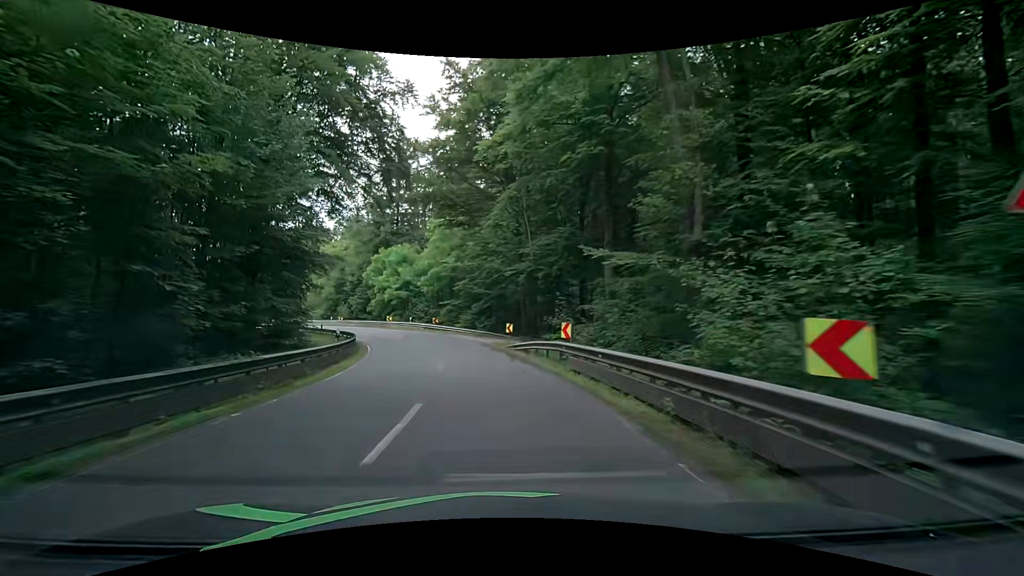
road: secondary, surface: asphalt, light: Day
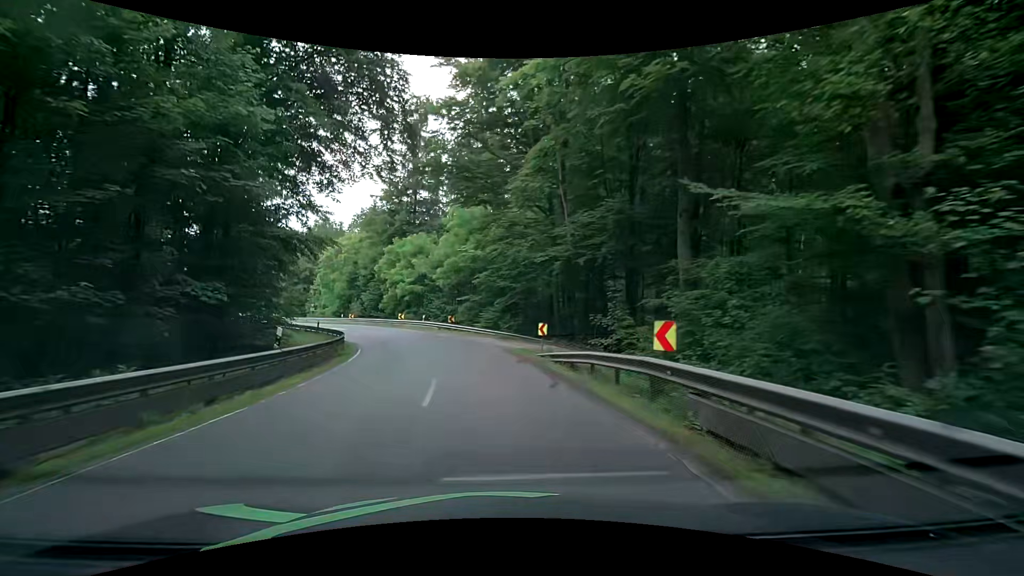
(-0.3, +7.8) m; -4°
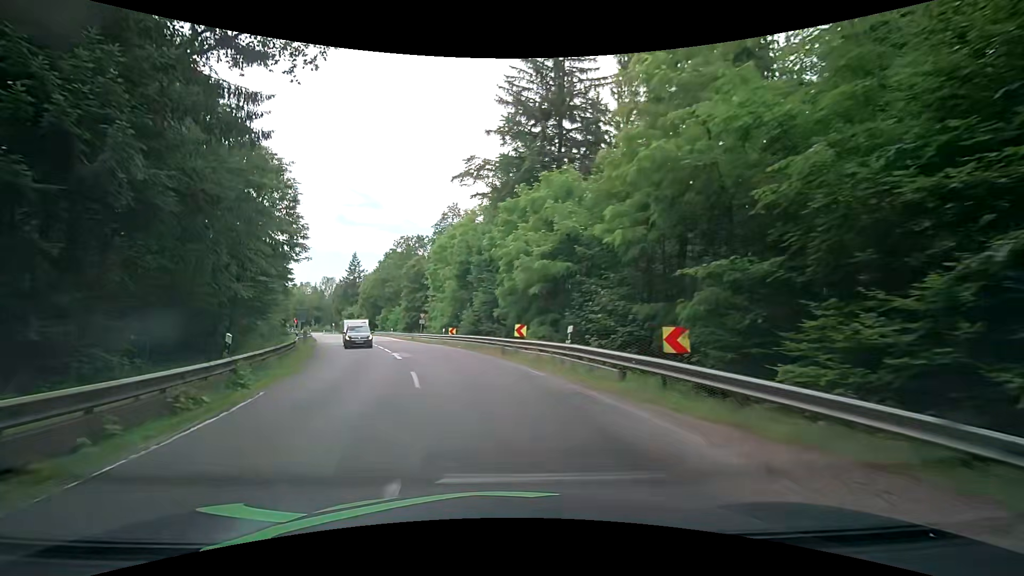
(-3.8, +30.2) m; -16°
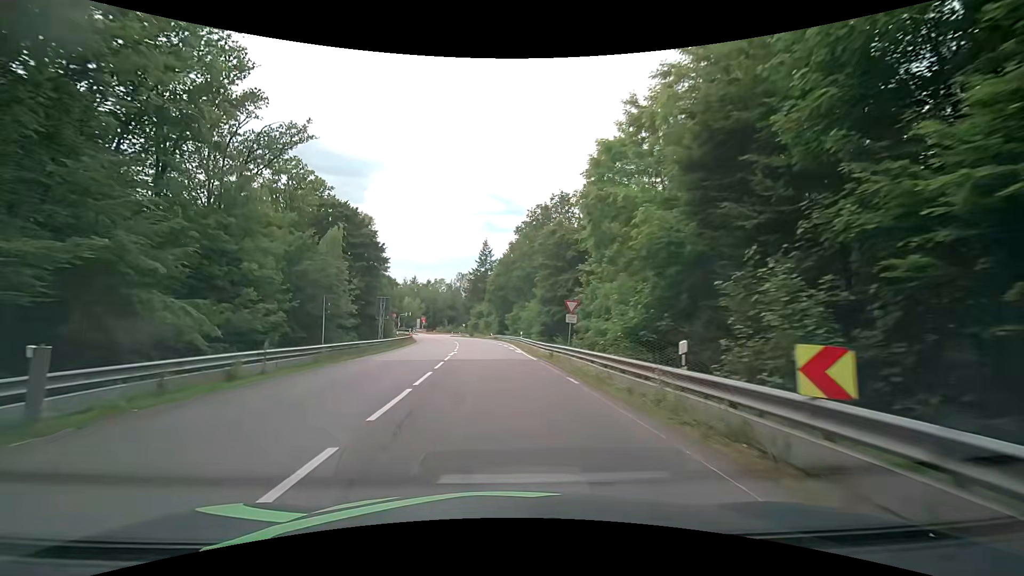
(-6.0, +31.6) m; -19°
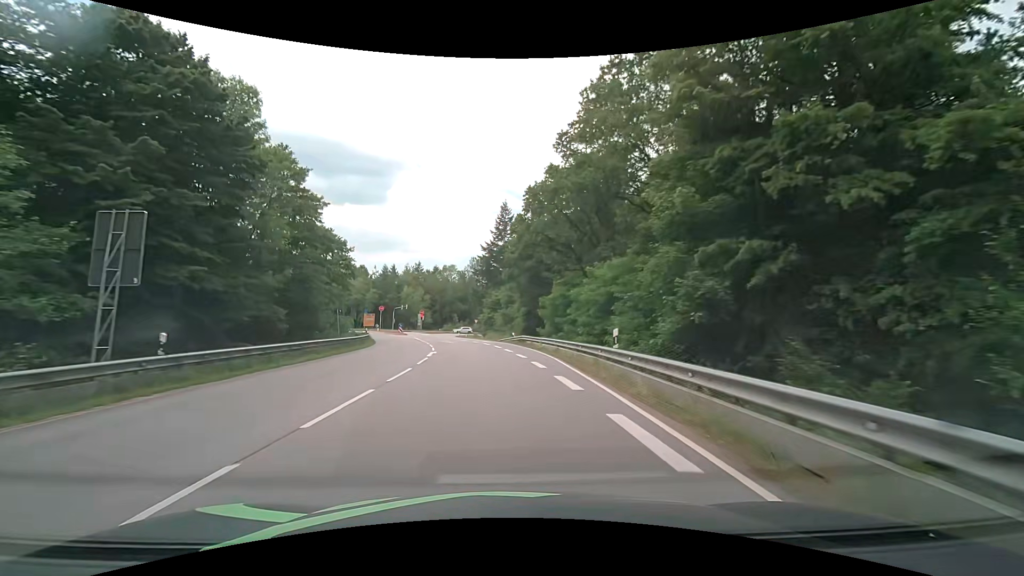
(-0.6, +35.6) m; -1°
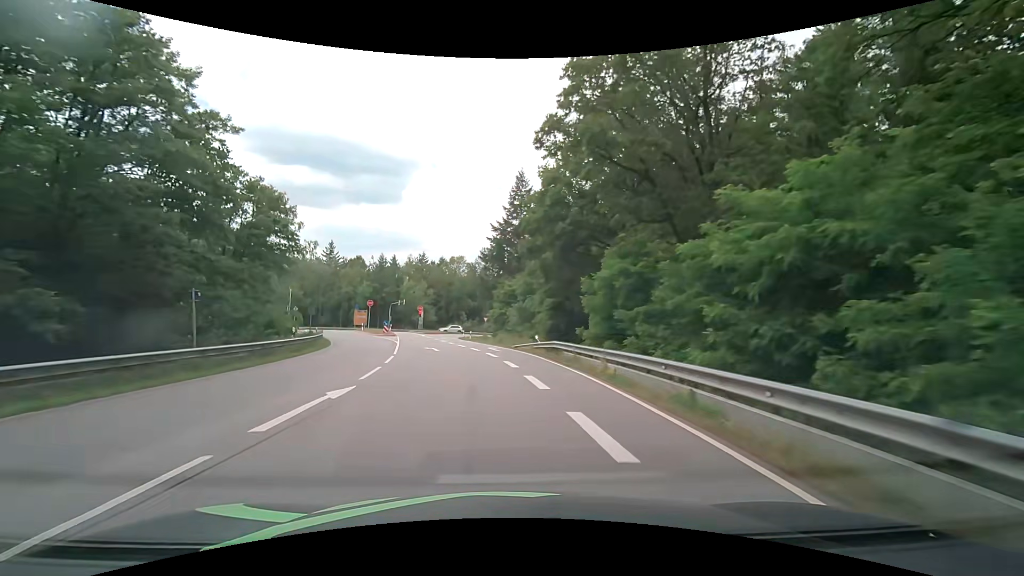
(-0.3, +17.6) m; -2°
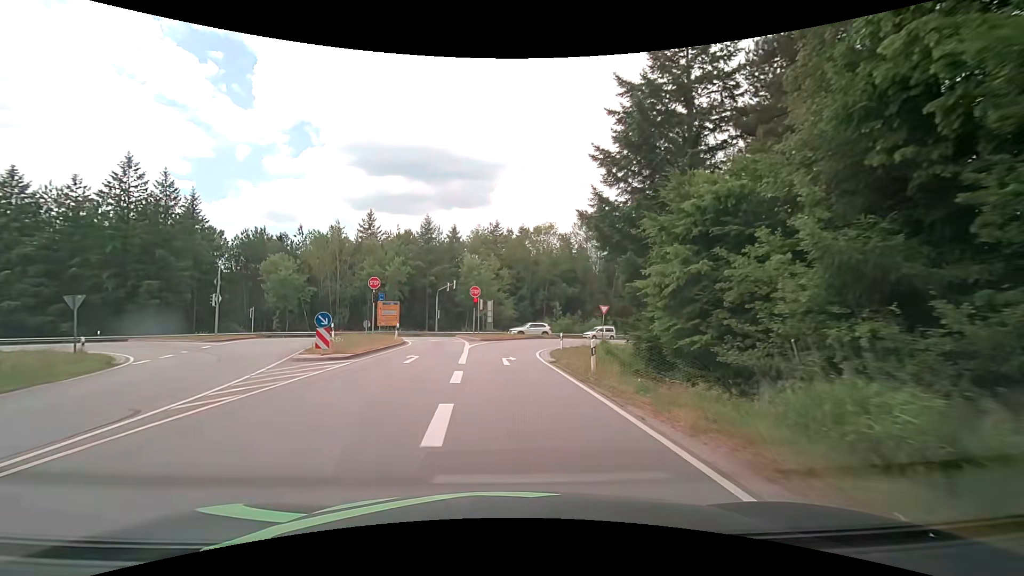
(-3.6, +40.6) m; -9°
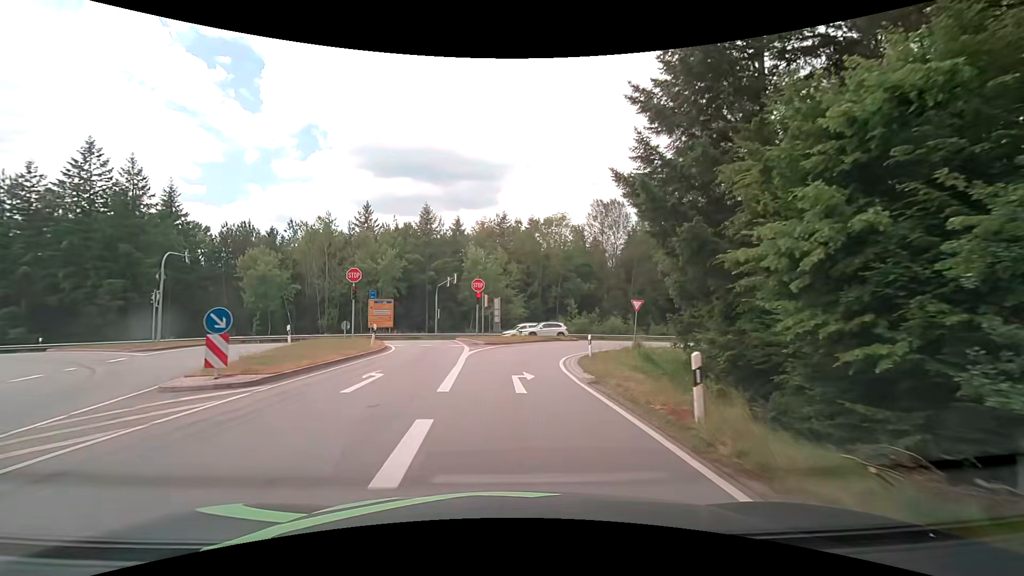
(-0.2, +7.4) m; -2°
(0, +10) (0, +20) (+3, +30) (+8, +38) (+15, +45) (+24, +50) (+33, +54) (+42, +59) (+51, +63) (+59, +68) m
